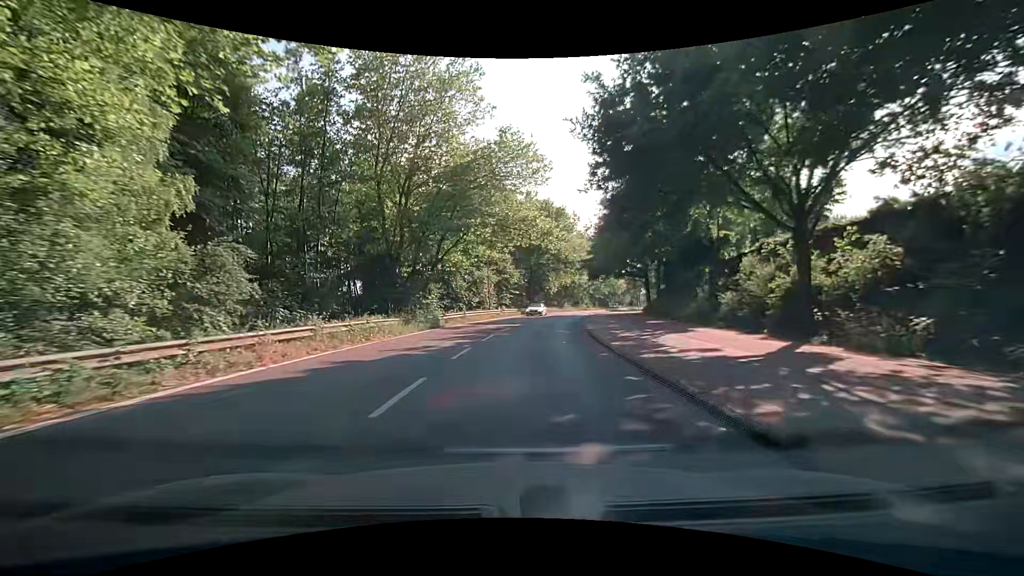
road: tertiary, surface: asphalt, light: Day
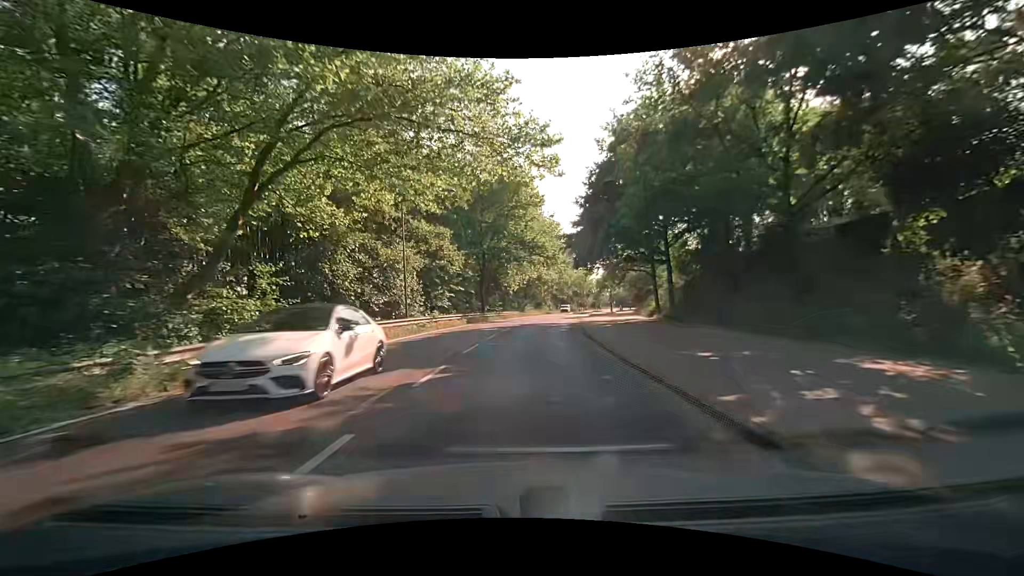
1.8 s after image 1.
(+1.2, +22.0) m; +6°
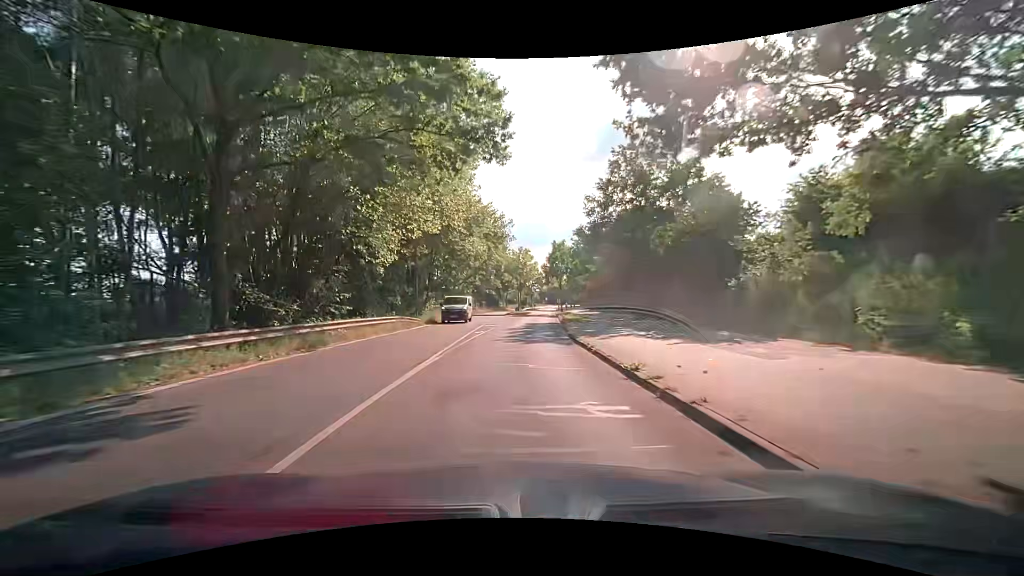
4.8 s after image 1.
(+2.6, +37.7) m; +9°
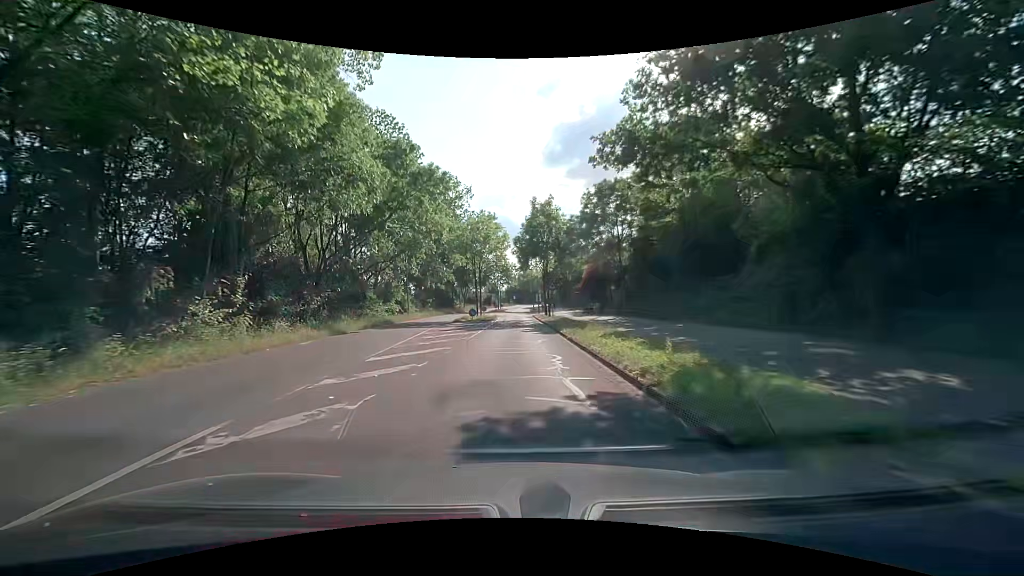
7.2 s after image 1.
(+1.0, +29.8) m; +3°
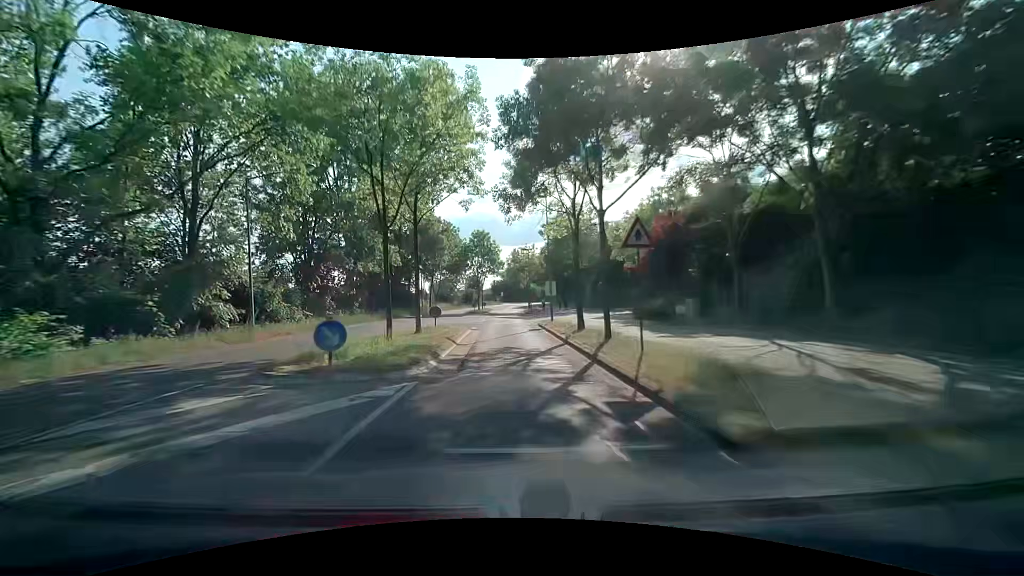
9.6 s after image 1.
(+0.4, +29.4) m; +1°
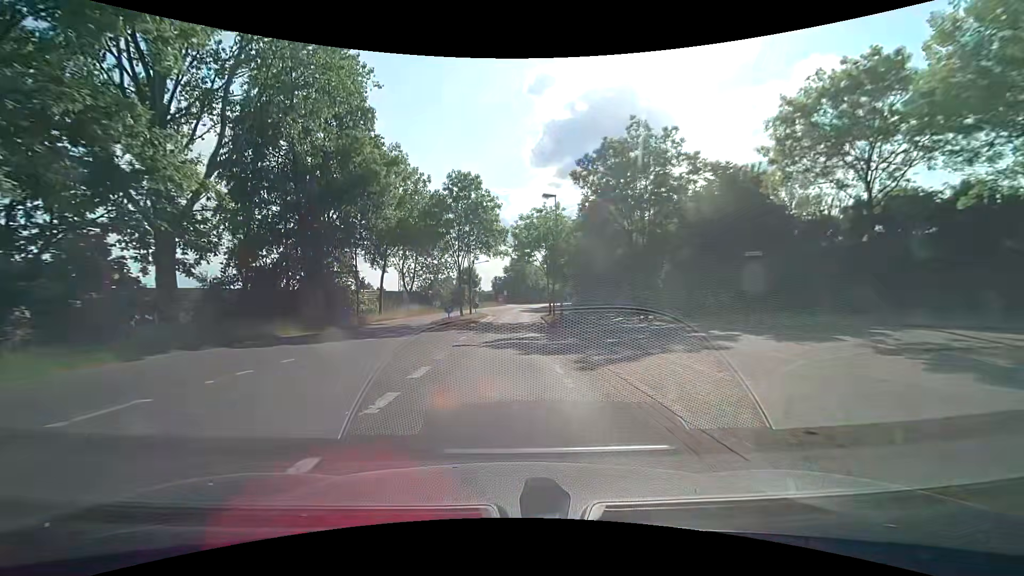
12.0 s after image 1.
(0.0, +29.1) m; 0°
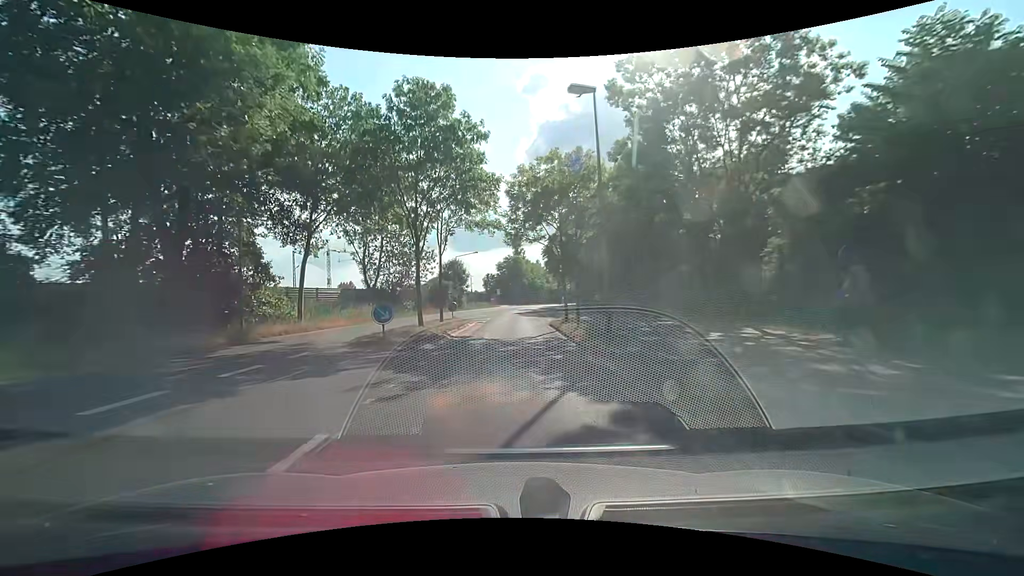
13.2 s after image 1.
(0.0, +14.5) m; 0°
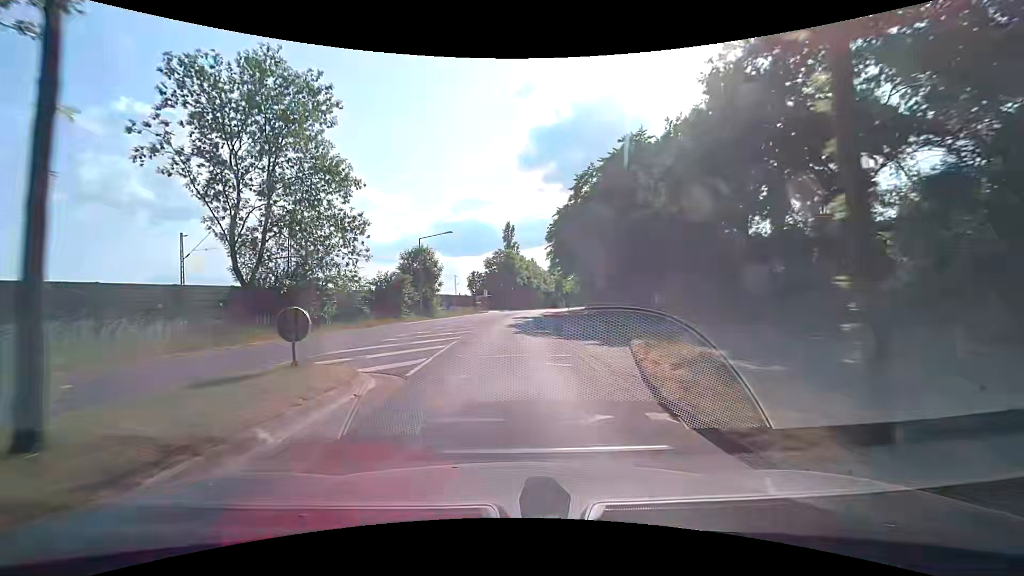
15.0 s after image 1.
(+0.2, +21.7) m; -1°
(0, +10) (+1, +20) (+1, +30) (+2, +40) (+3, +50) (+4, +60) (+5, +70) (+7, +80) (+9, +89) (+11, +99) m
